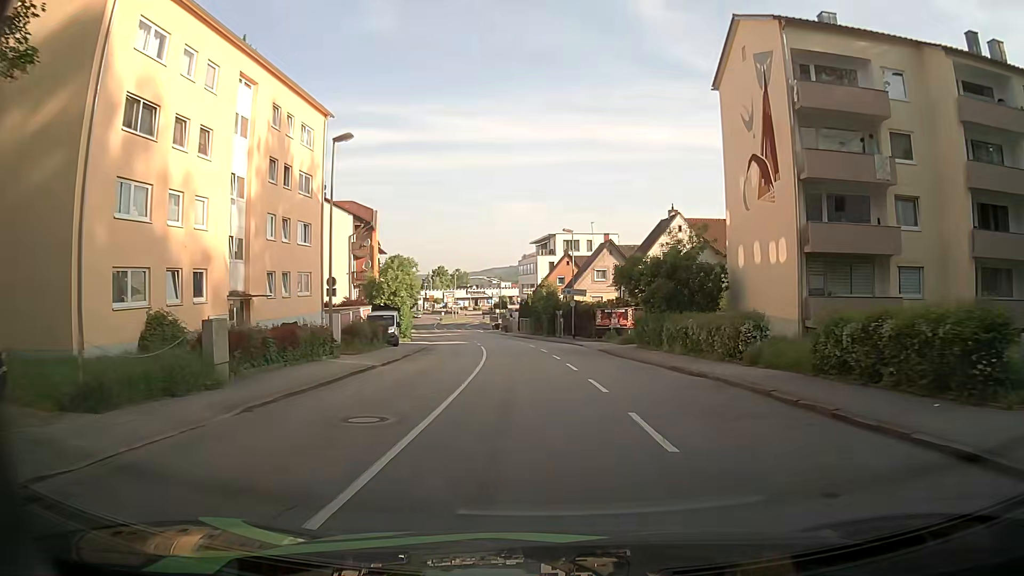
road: tertiary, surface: asphalt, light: Day
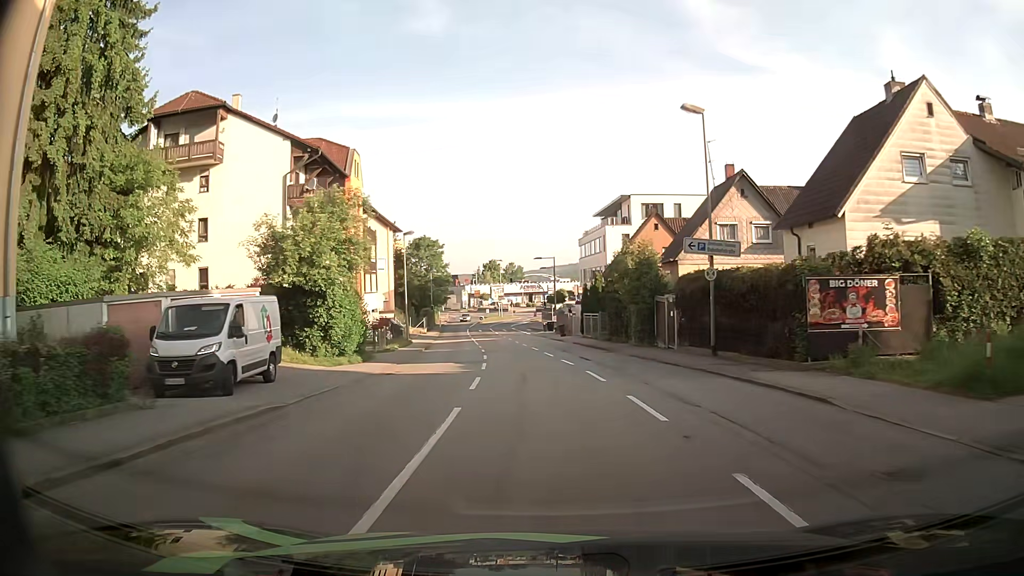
(-1.1, +28.6) m; -4°
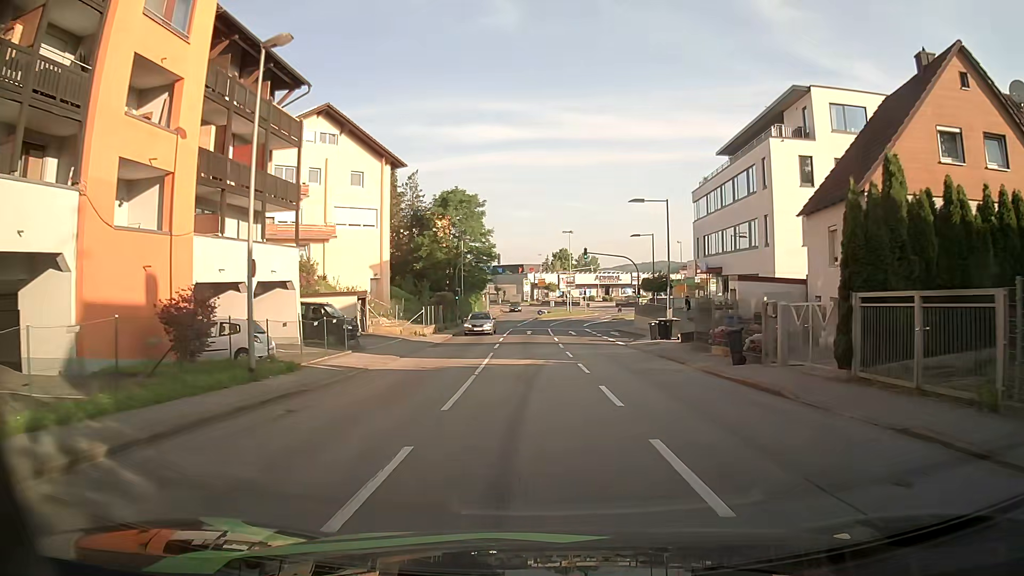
(-1.9, +34.2) m; -6°
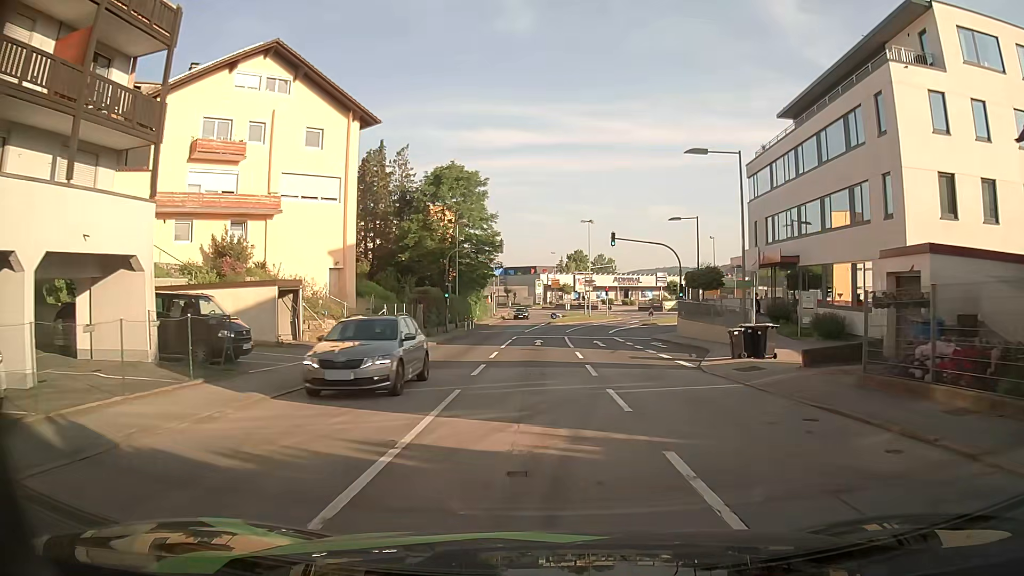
(-0.2, +12.7) m; -1°
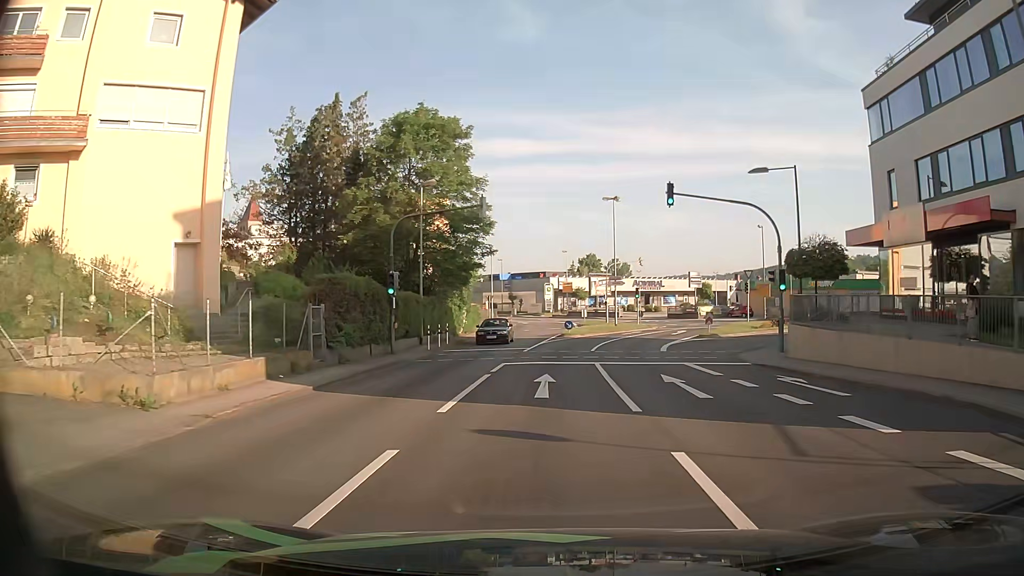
(-0.1, +17.8) m; 0°
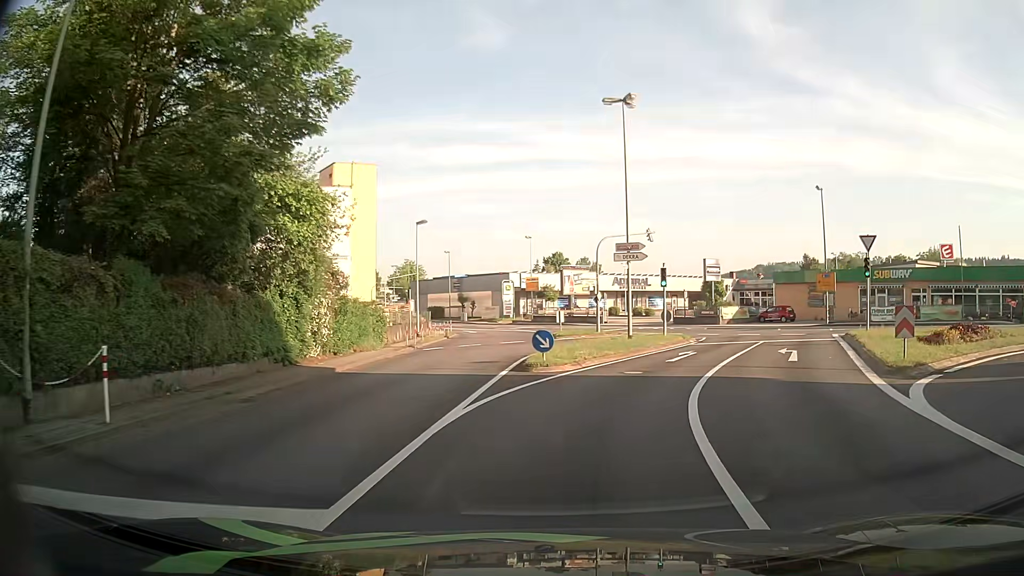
(+0.1, +25.4) m; +2°
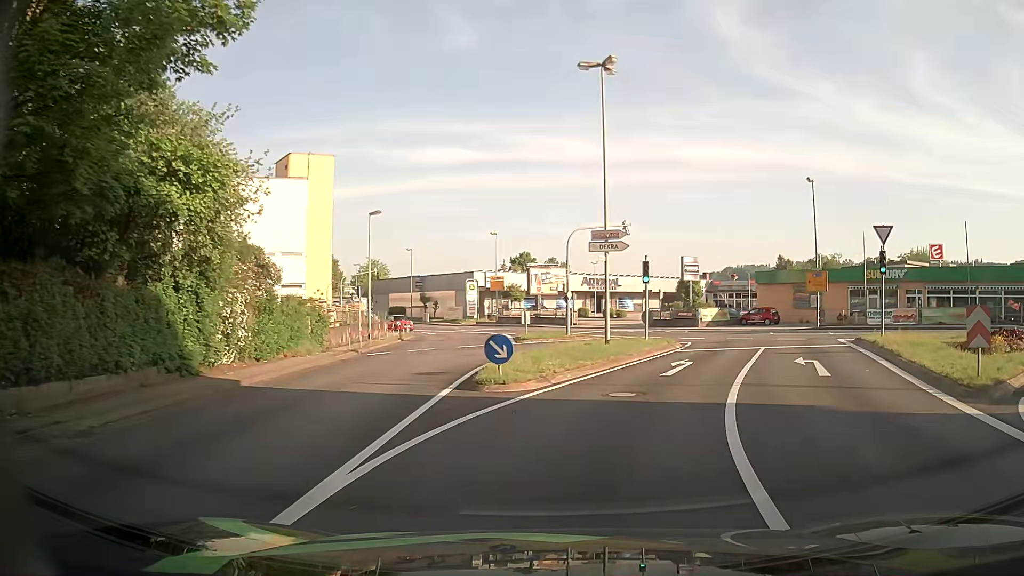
(+0.1, +4.3) m; +1°
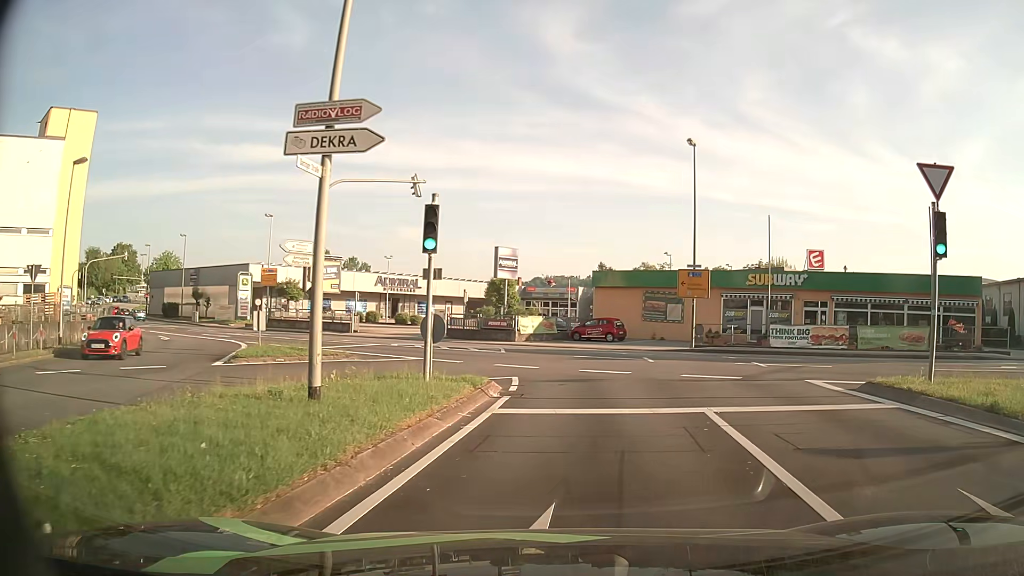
(+2.2, +14.1) m; +17°
(0, +10) (+1, +20) (-1, +30) (-7, +38) (-15, +44) (-23, +50) (-31, +55) (-40, +60) (-48, +65) (-56, +71) m
